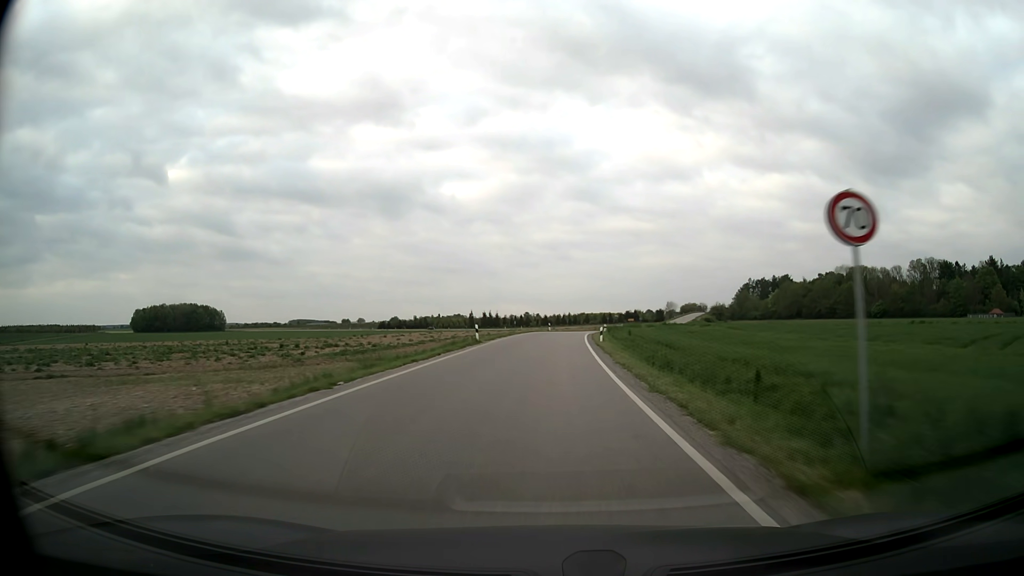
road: secondary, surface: asphalt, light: Day
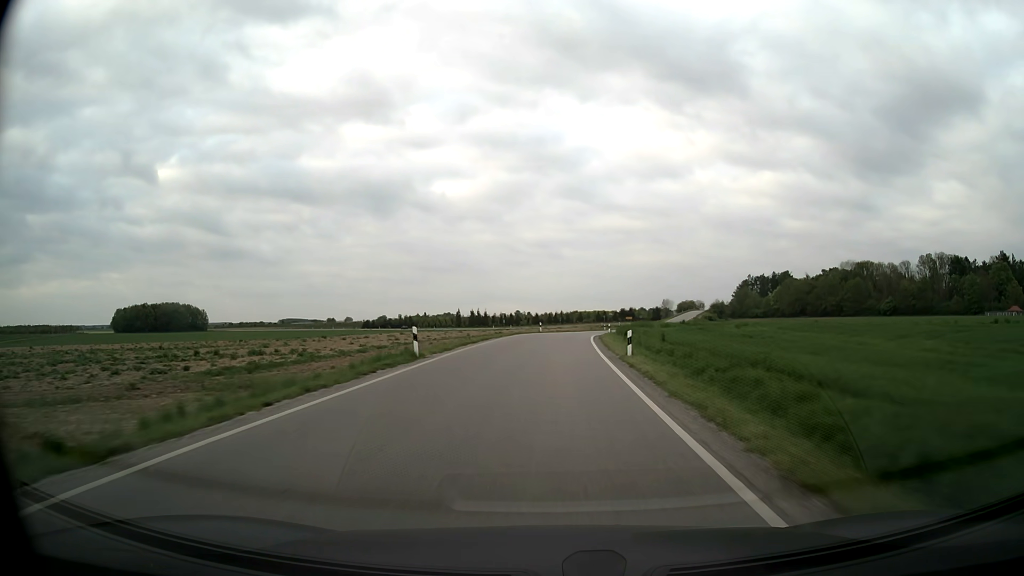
(+0.1, +15.5) m; +1°
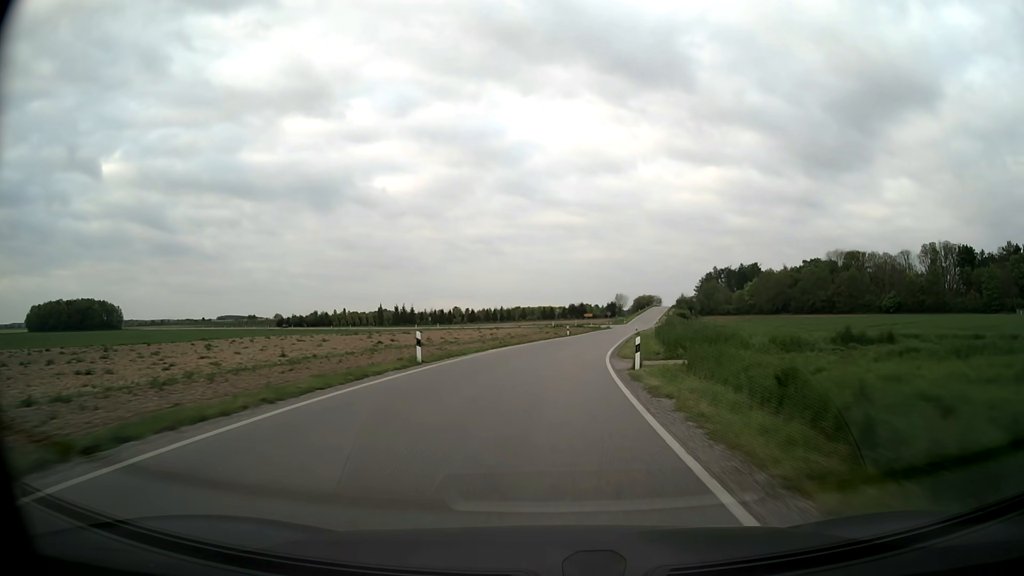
(+1.5, +43.8) m; +5°
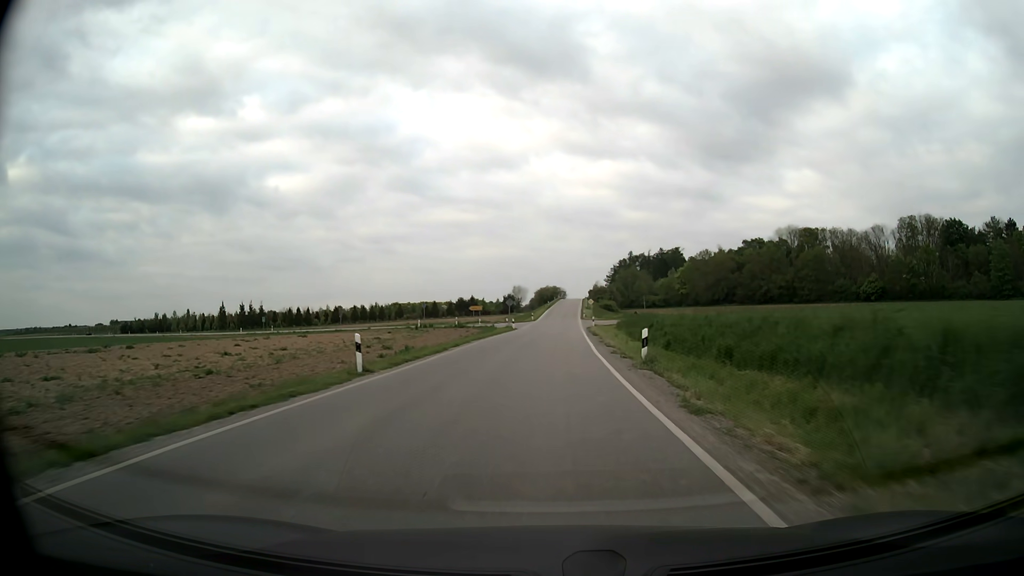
(+4.1, +51.8) m; +9°
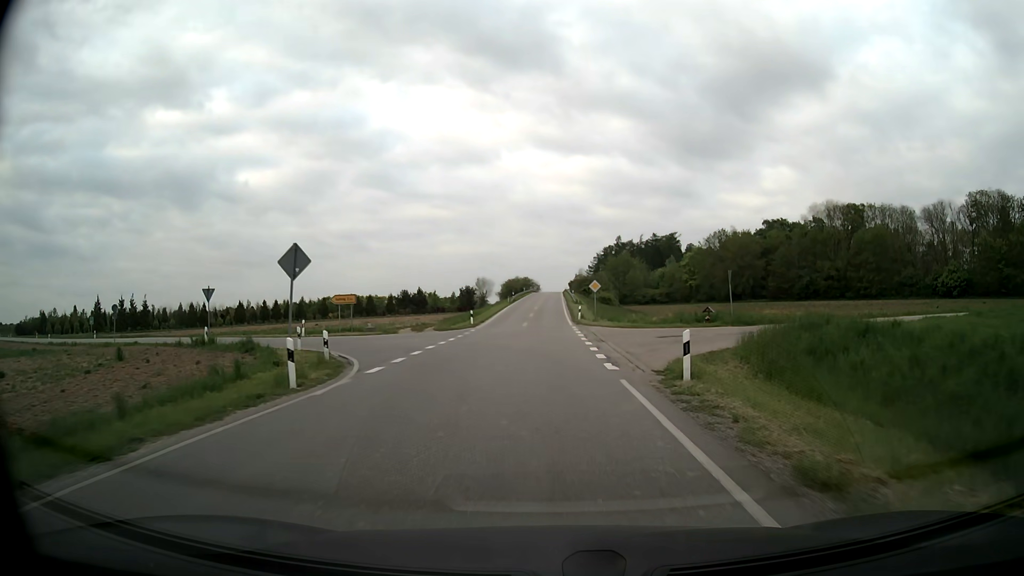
(+1.3, +49.8) m; +3°
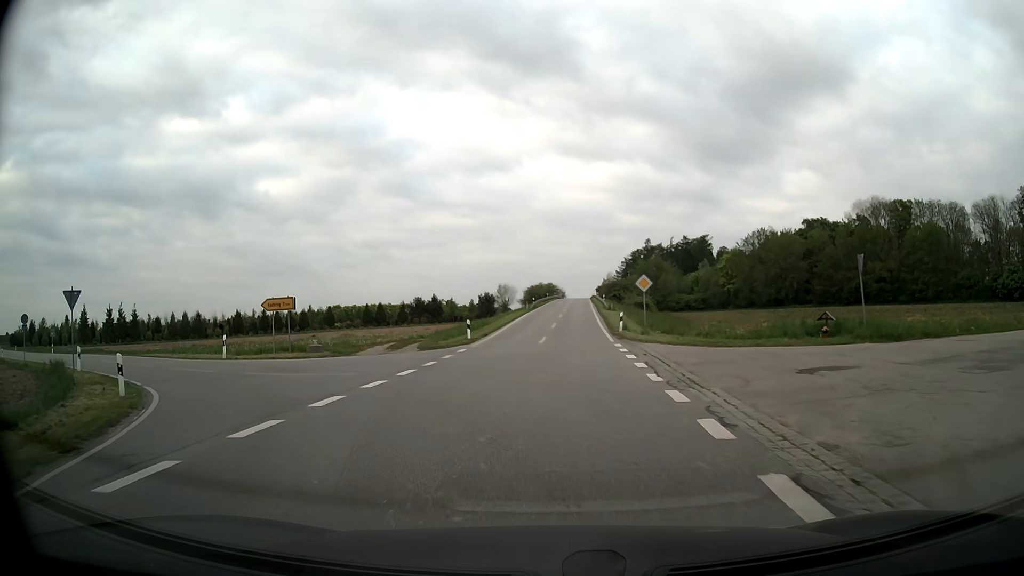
(-0.1, +13.4) m; -1°
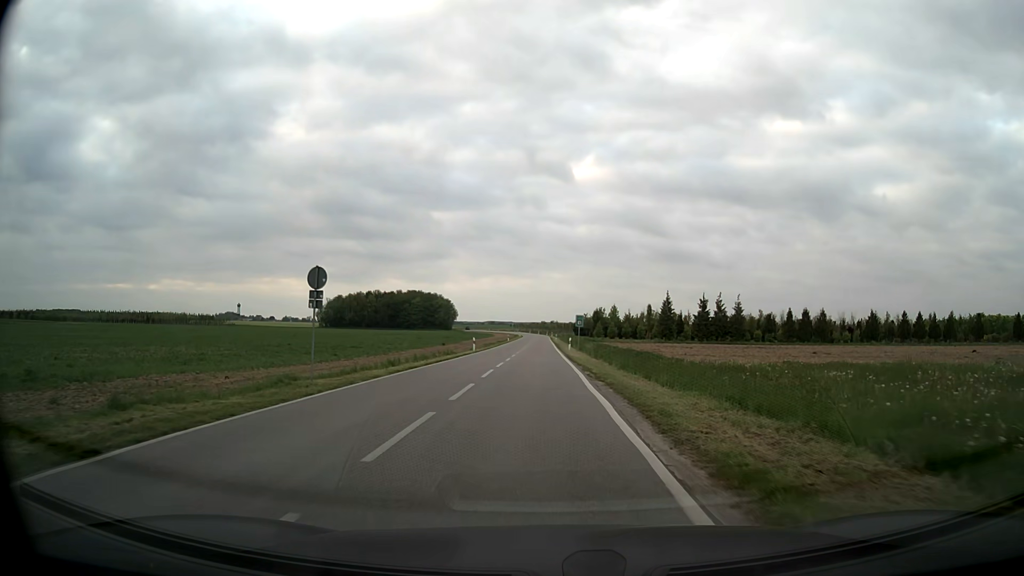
(-13.3, +25.0) m; -54°
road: unclassified
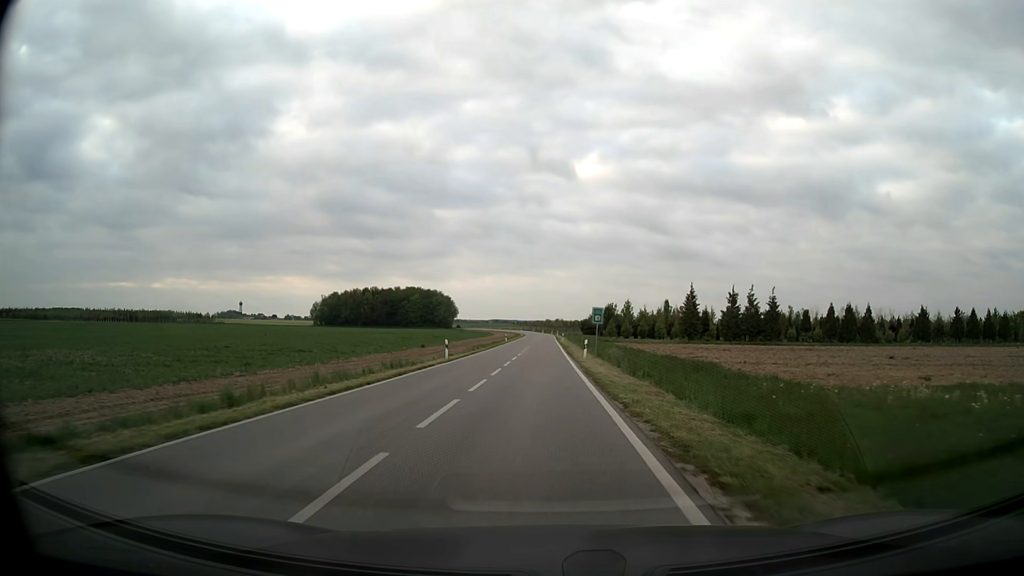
(0.0, +16.3) m; 0°
(0, +10) (0, +20) (0, +30) (0, +40) (0, +50) (0, +60) (0, +70) (0, +80) (0, +90) (0, +100) m
